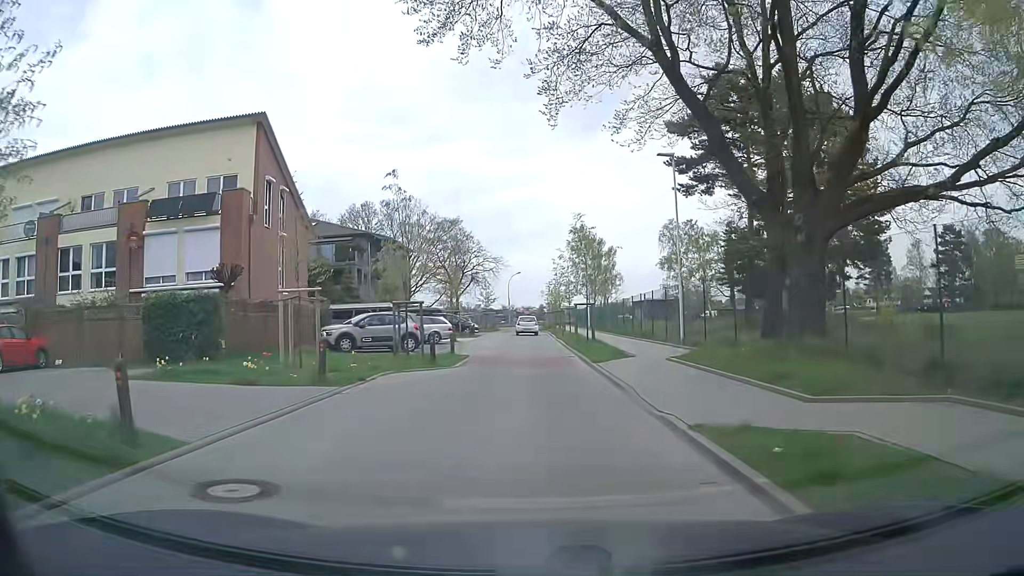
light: Day
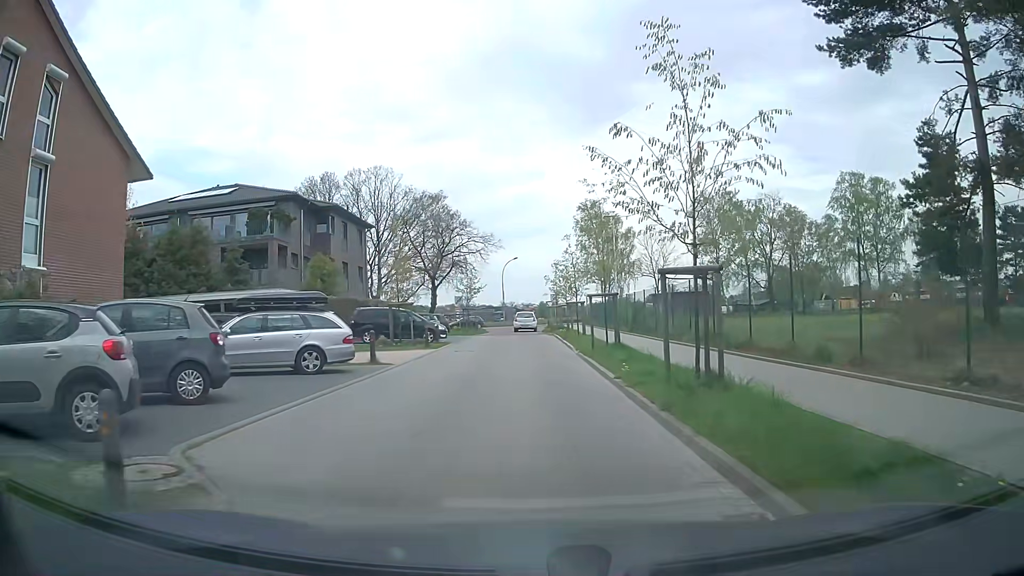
(-0.1, +19.8) m; +1°
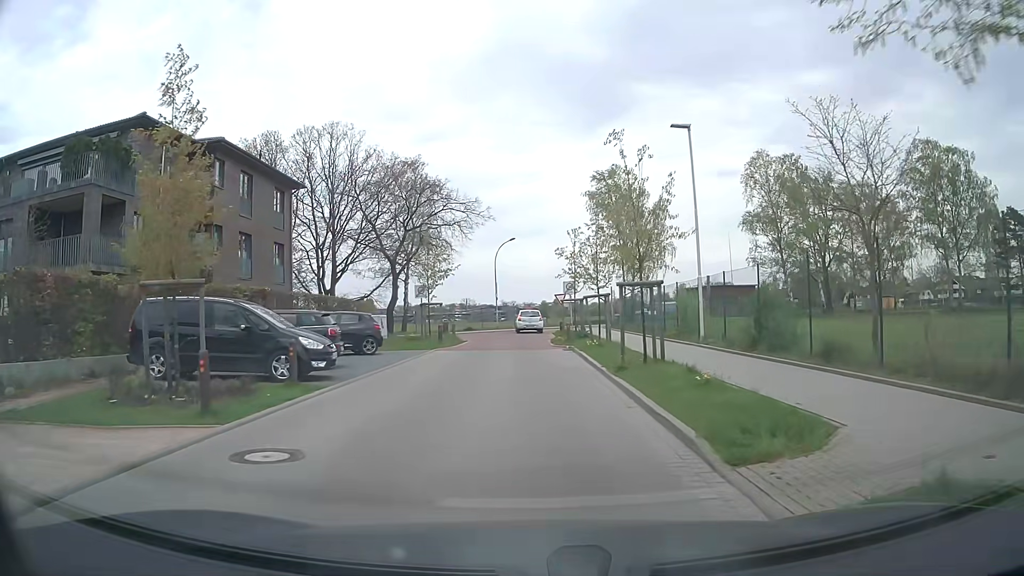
(-0.6, +19.4) m; -1°
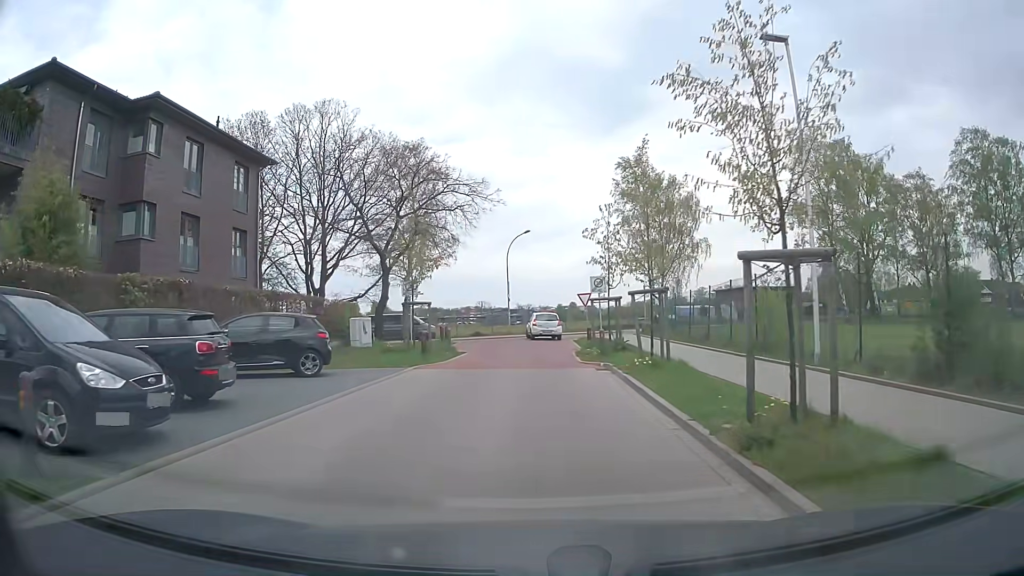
(-0.1, +7.5) m; -2°
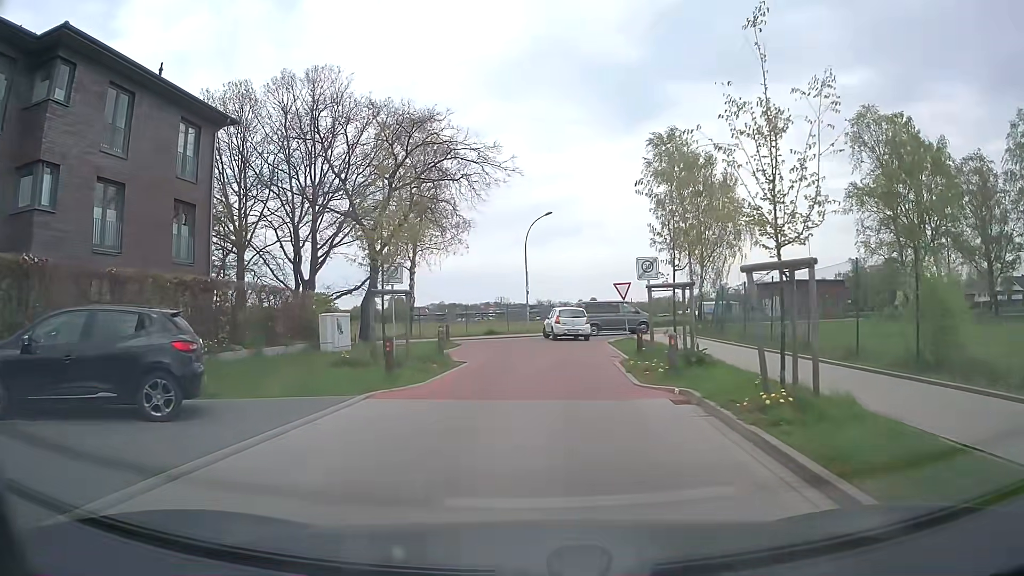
(-0.1, +7.3) m; -3°
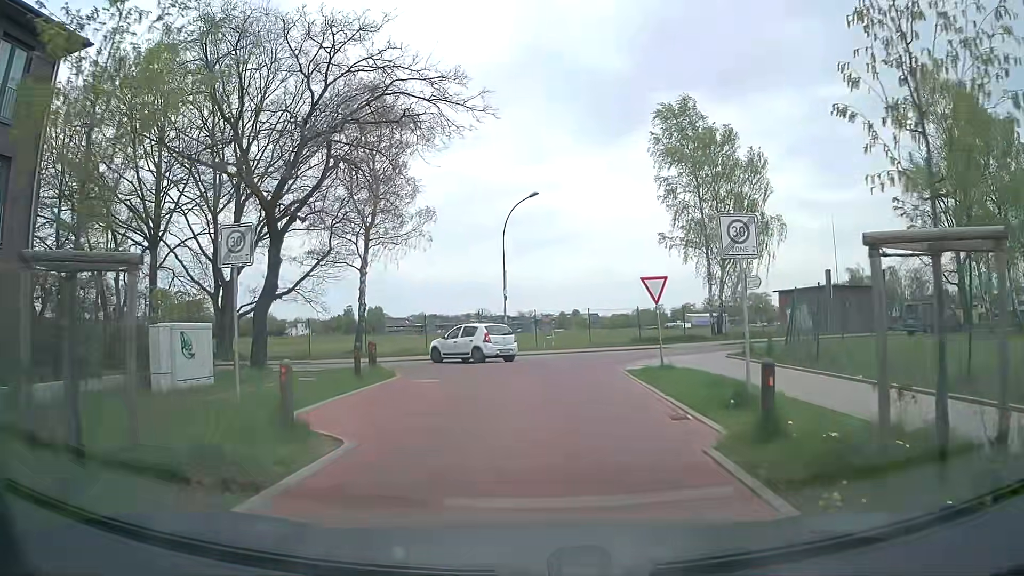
(+0.2, +10.4) m; +1°
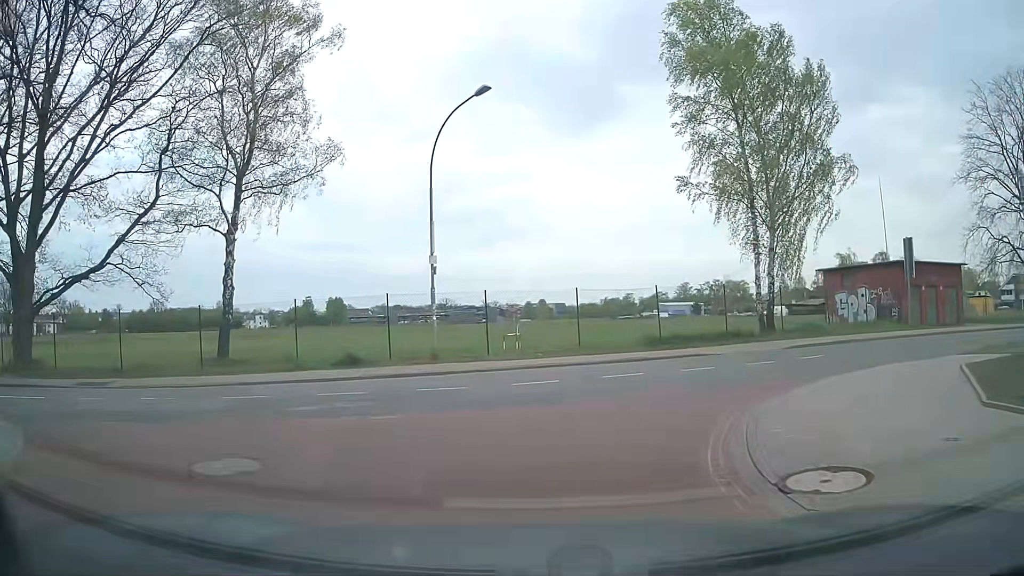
(+0.7, +14.7) m; +4°
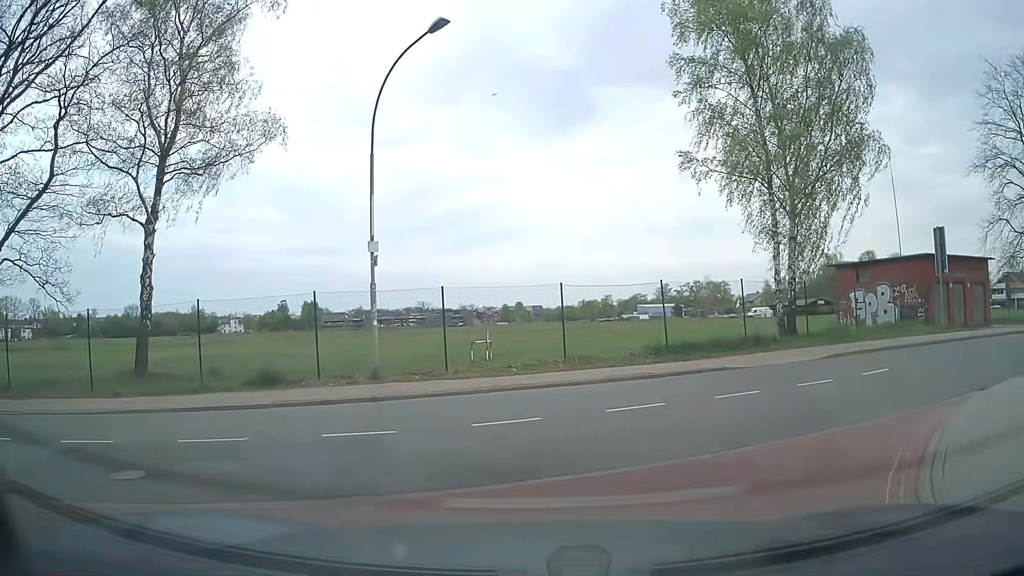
(+0.1, +4.6) m; -1°
